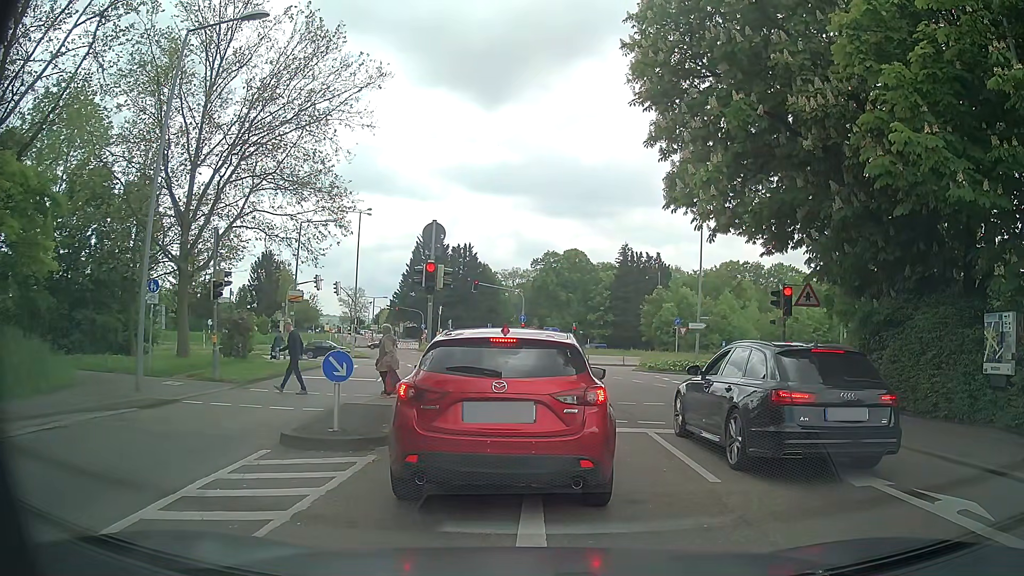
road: tertiary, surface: asphalt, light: Day
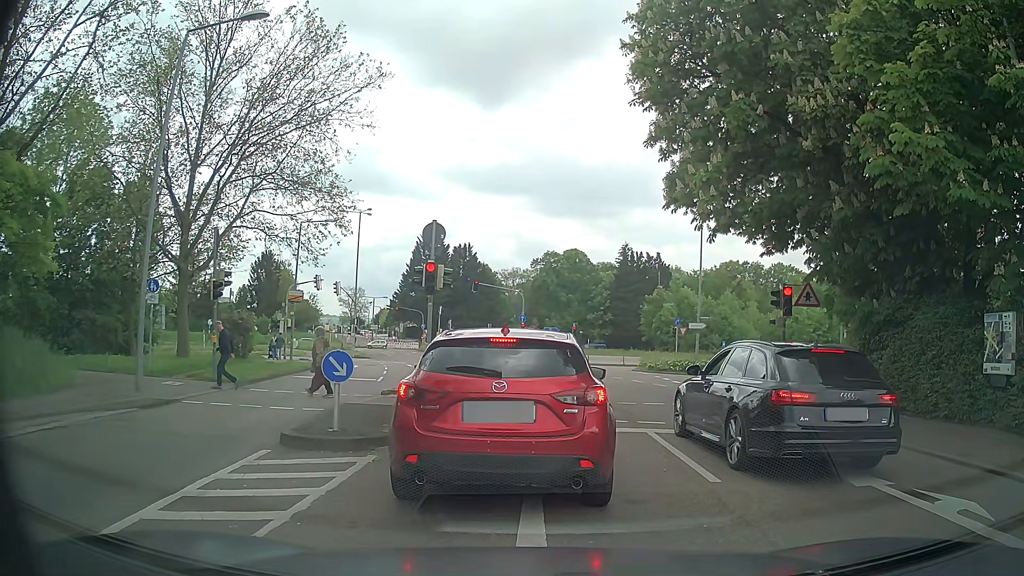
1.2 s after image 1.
(0.0, 0.0) m; 0°
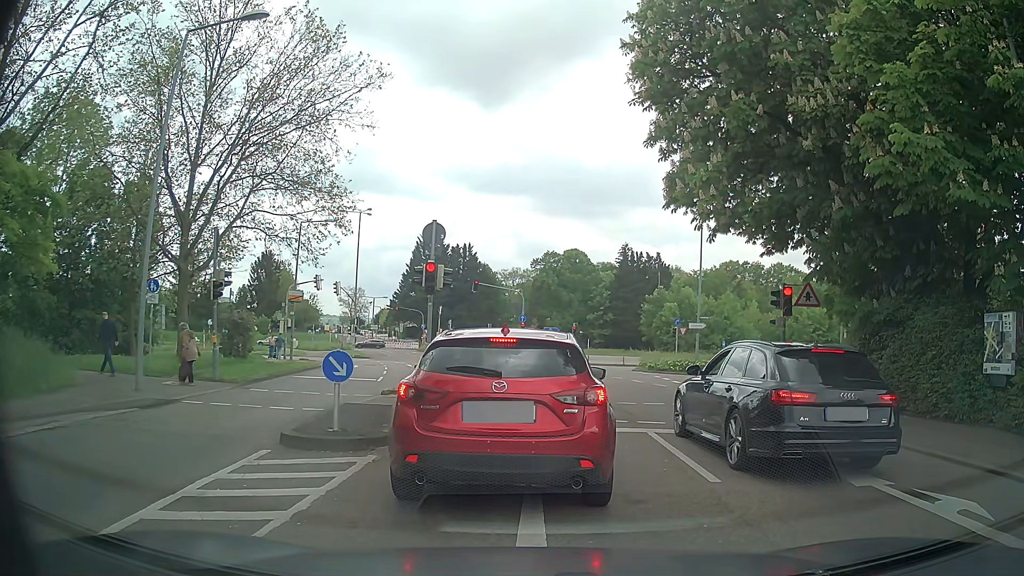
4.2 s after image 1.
(0.0, 0.0) m; 0°
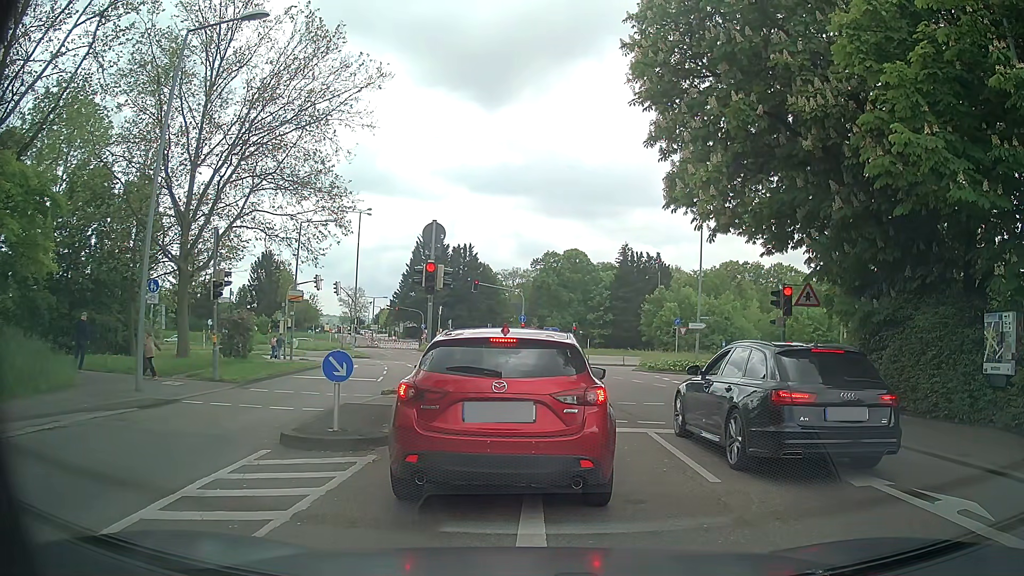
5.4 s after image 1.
(0.0, 0.0) m; 0°
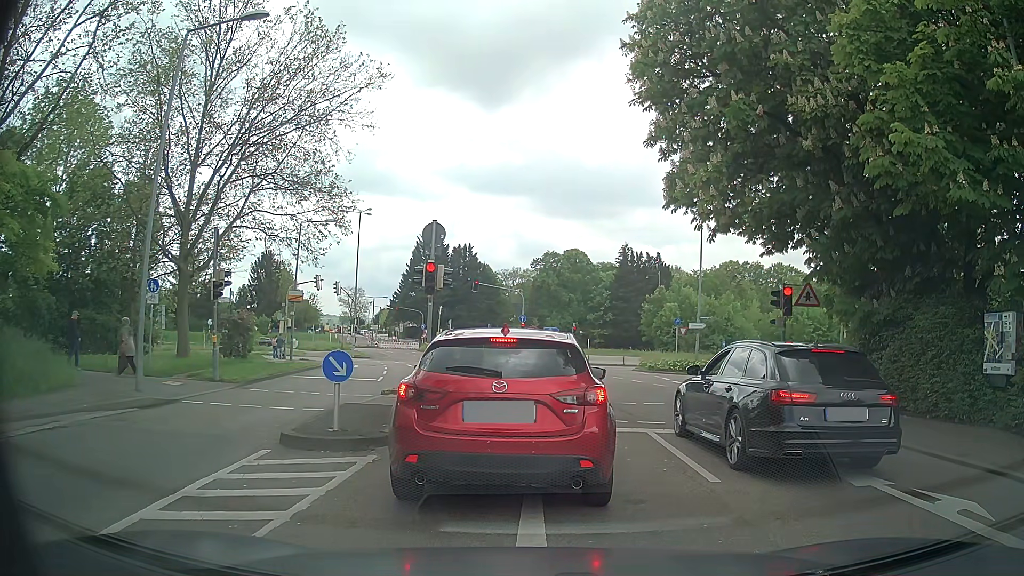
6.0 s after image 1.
(0.0, 0.0) m; 0°
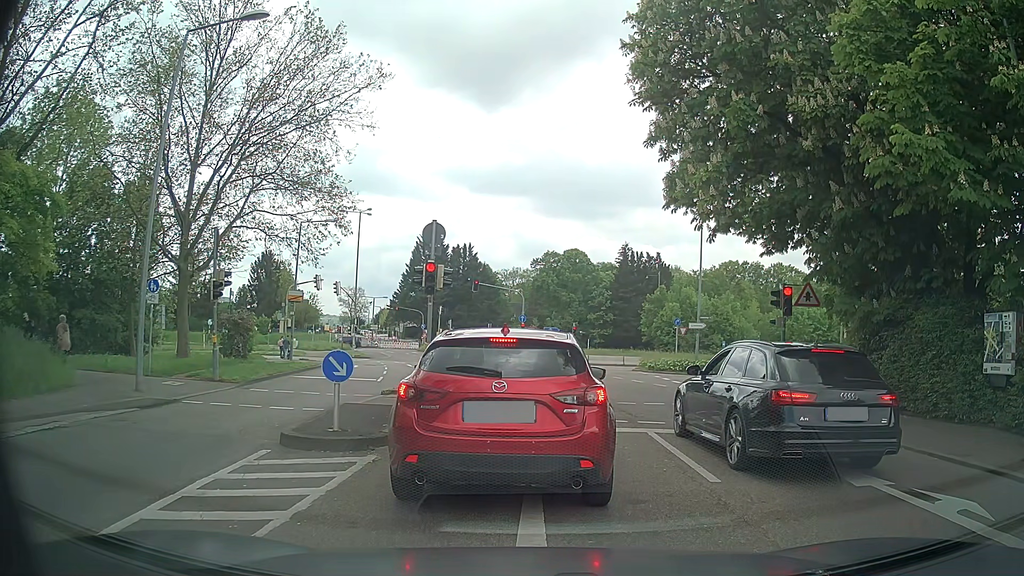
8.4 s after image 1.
(0.0, 0.0) m; 0°
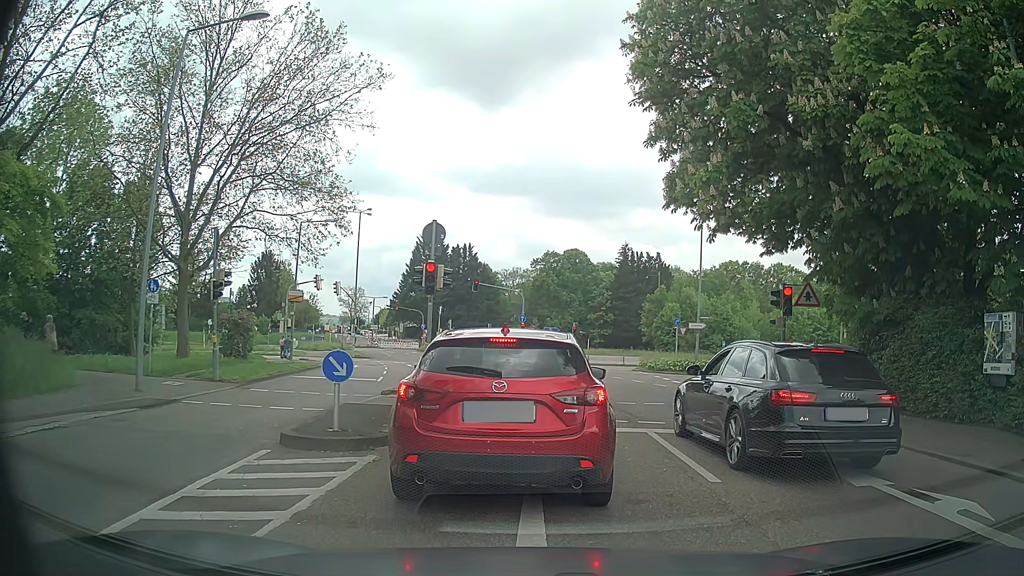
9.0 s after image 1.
(0.0, 0.0) m; 0°
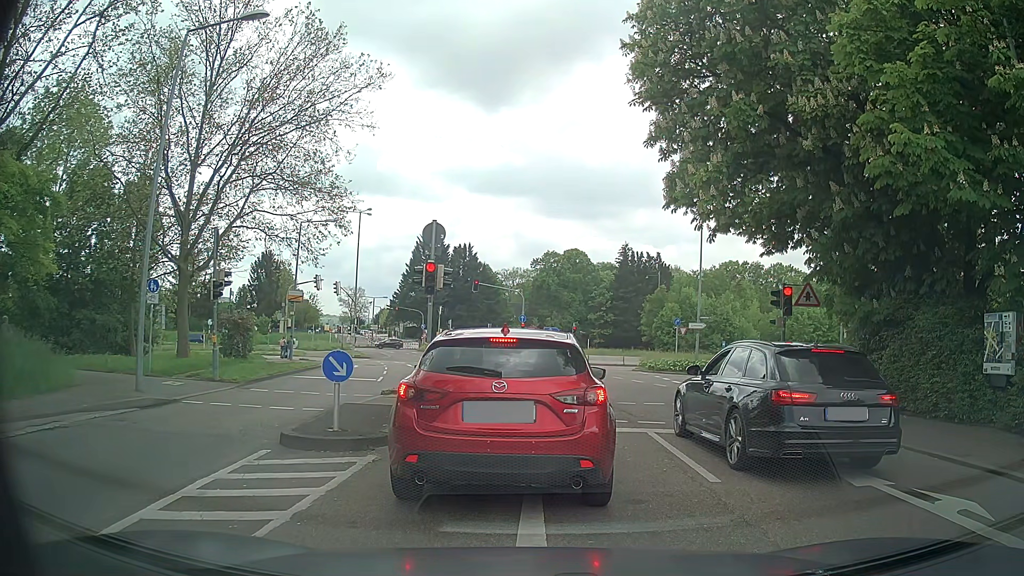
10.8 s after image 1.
(0.0, 0.0) m; 0°
